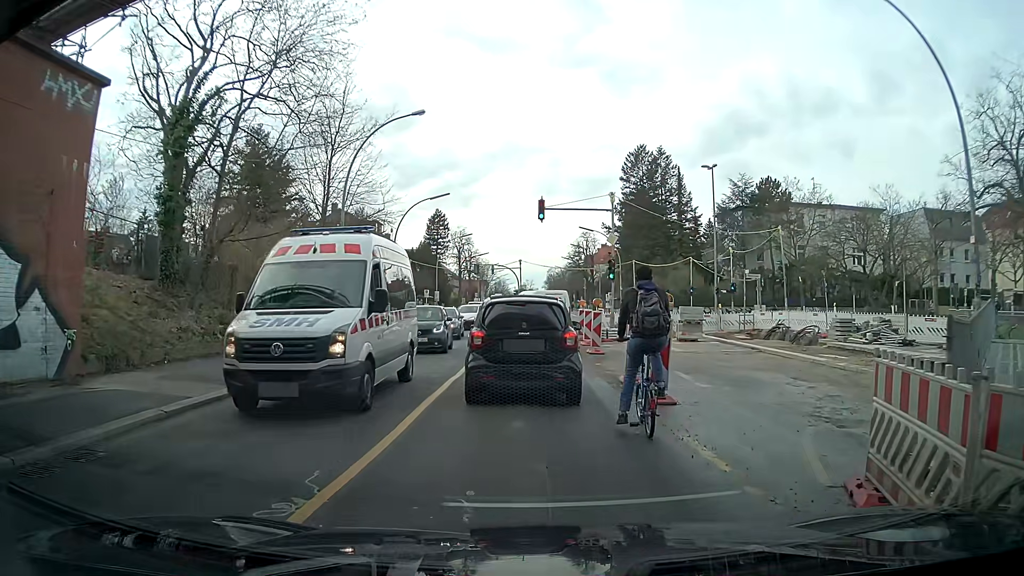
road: secondary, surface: asphalt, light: Day
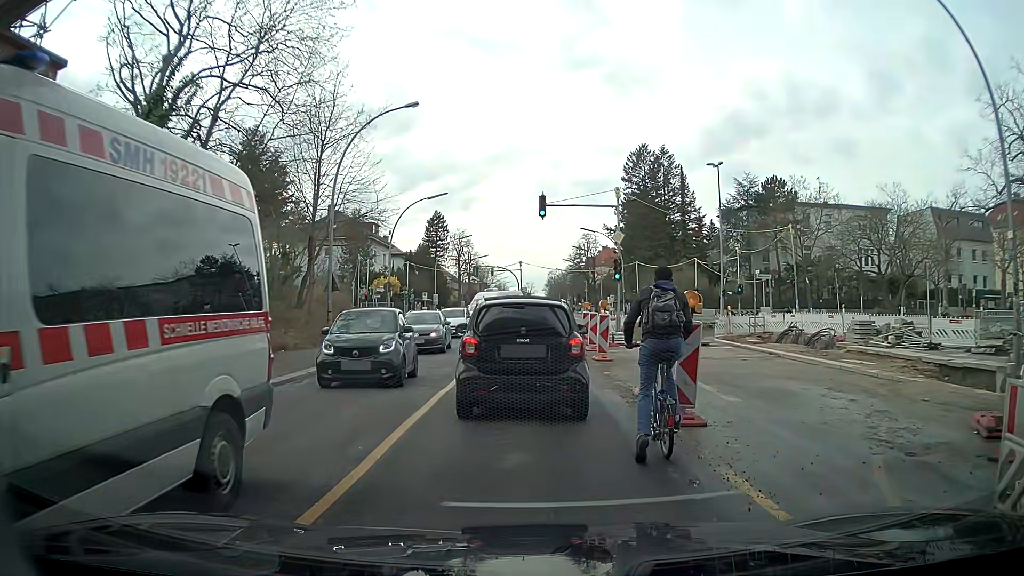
(+0.1, +1.6) m; +2°
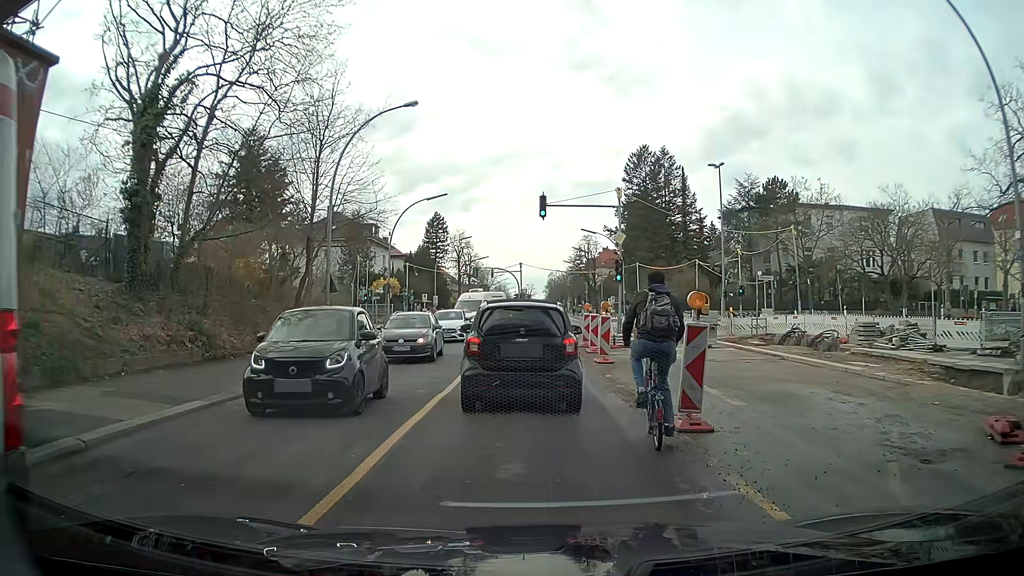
(0.0, +0.3) m; 0°
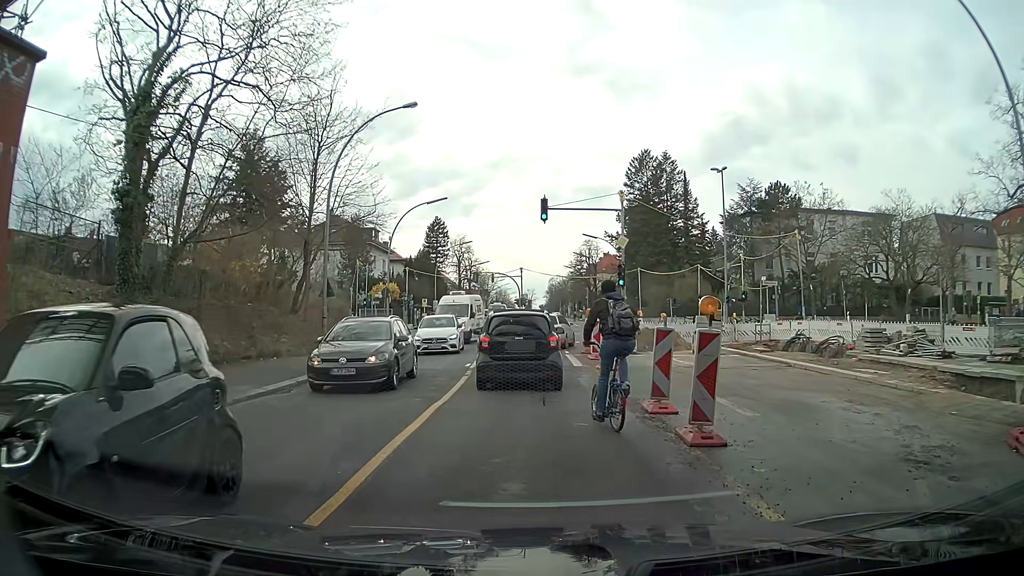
(0.0, +0.6) m; 0°
